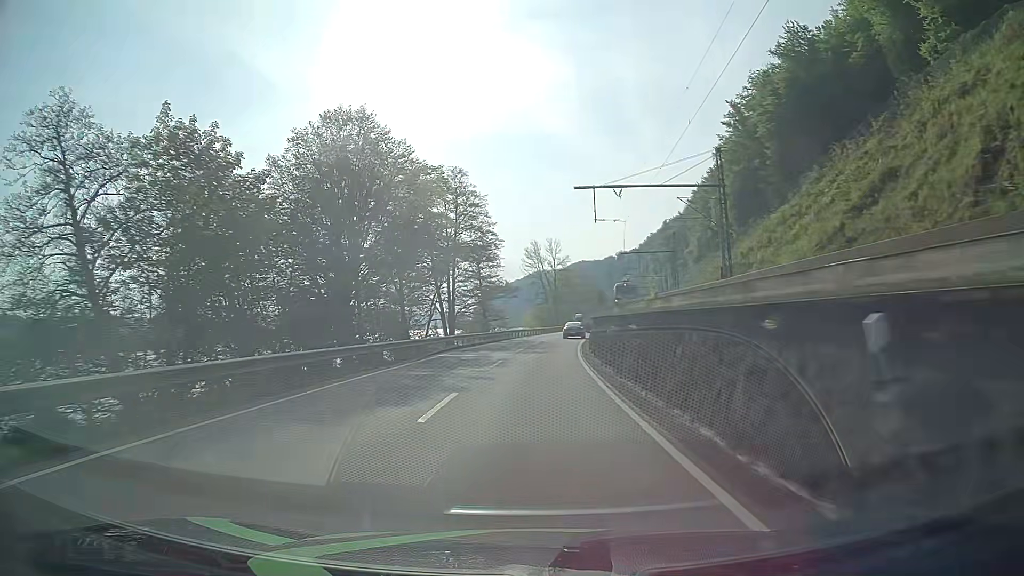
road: primary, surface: asphalt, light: Day
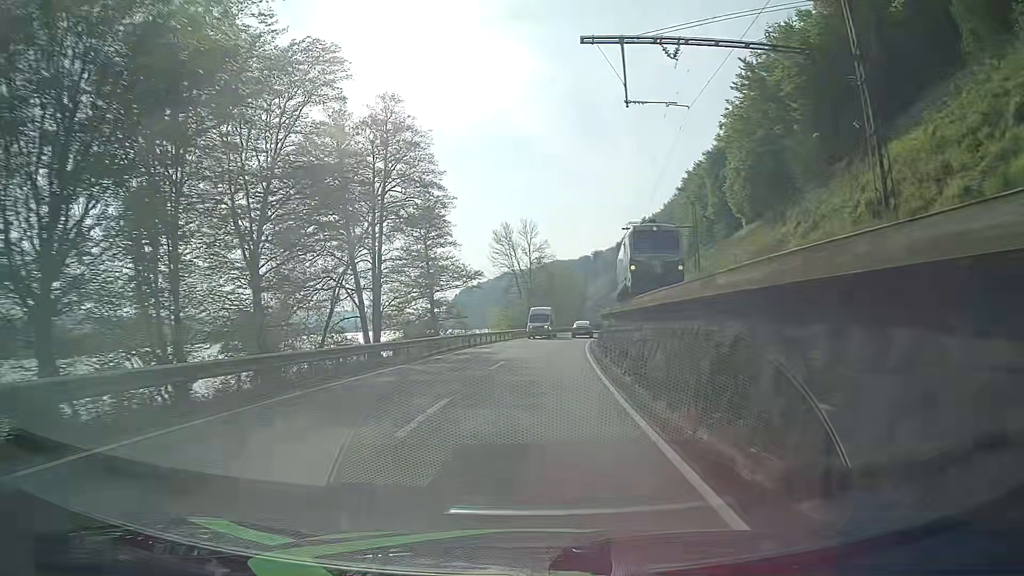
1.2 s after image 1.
(+0.5, +25.1) m; +3°
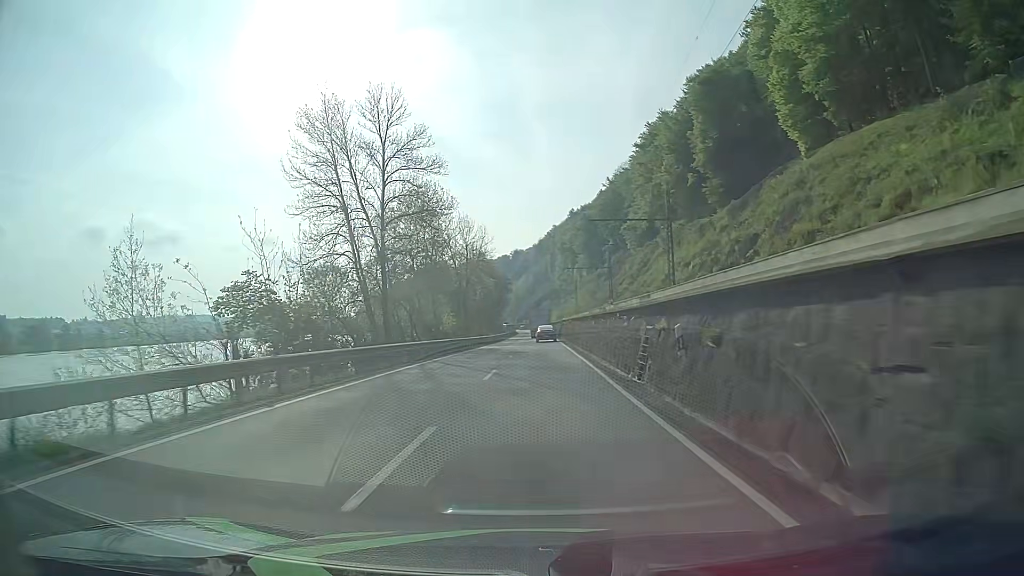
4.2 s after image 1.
(+3.7, +62.4) m; +7°
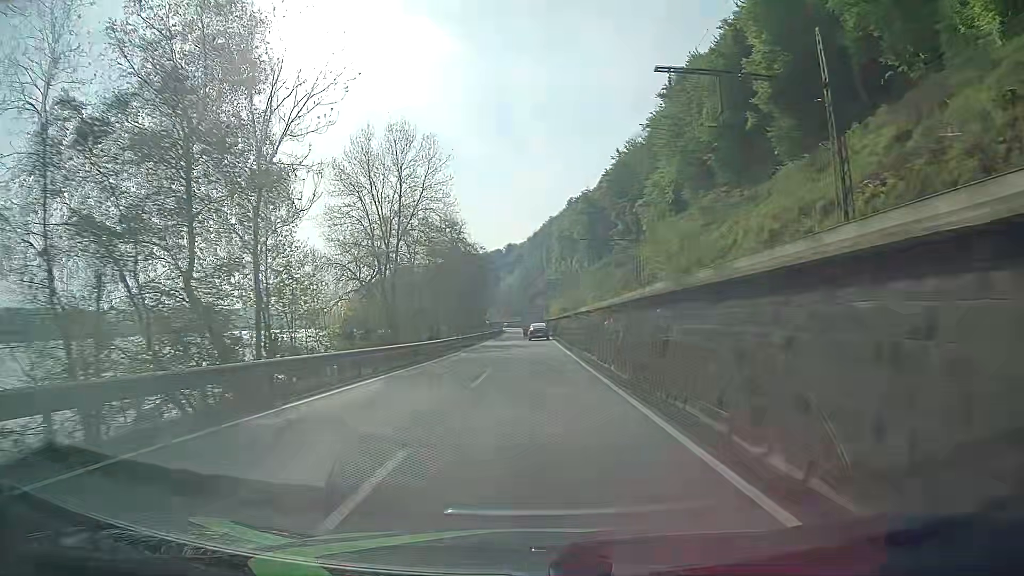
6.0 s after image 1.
(+0.3, +37.4) m; +1°
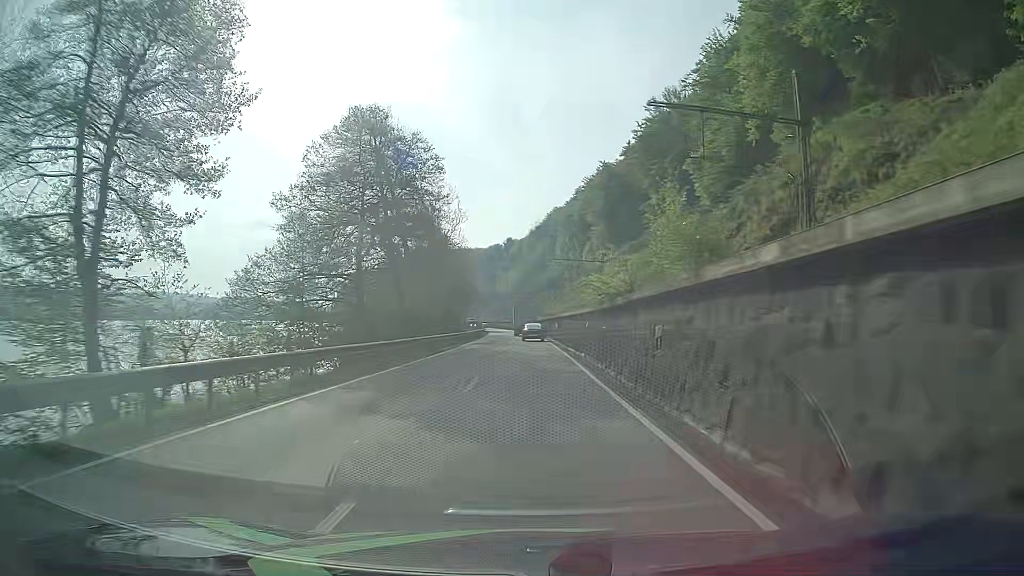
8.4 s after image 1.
(-0.1, +50.0) m; 0°
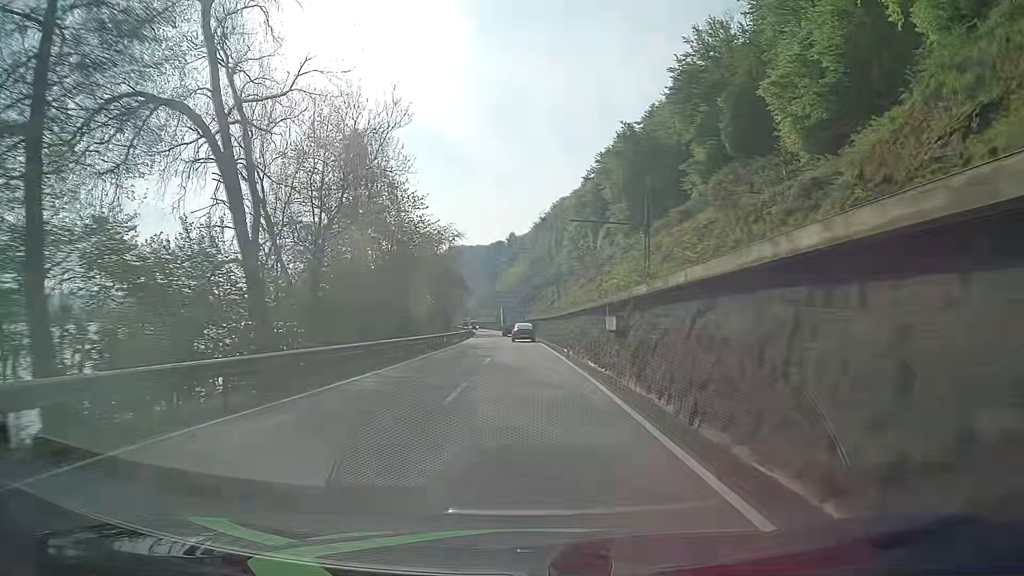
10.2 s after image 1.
(0.0, +37.5) m; -1°
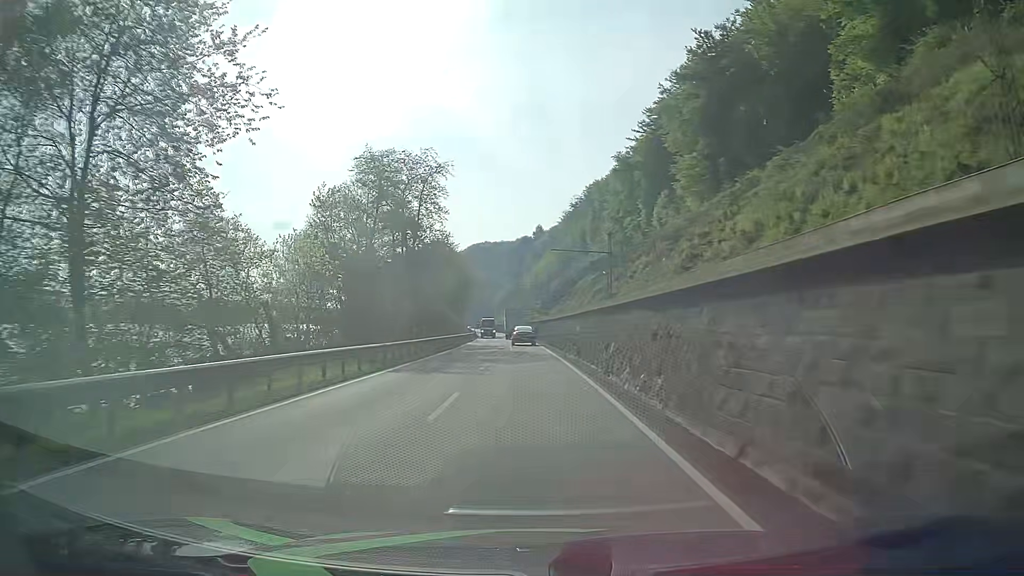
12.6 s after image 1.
(-0.6, +49.9) m; -2°
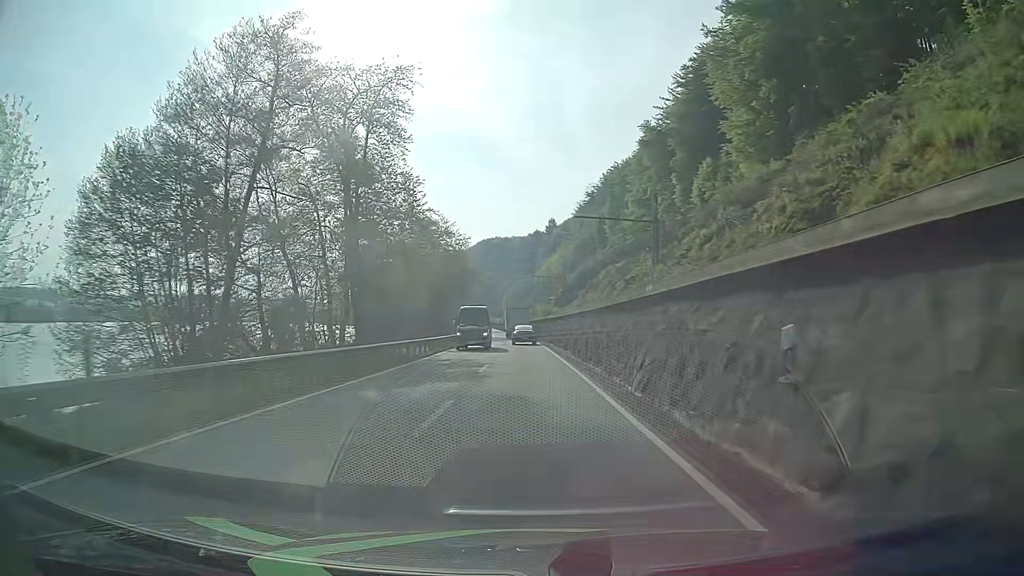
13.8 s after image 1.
(-0.2, +25.0) m; -1°
(0, +10) (0, +20) (0, +30) (0, +40) (-1, +50) (-1, +60) (-1, +70) (-2, +80) (-3, +90) (-3, +100) m
